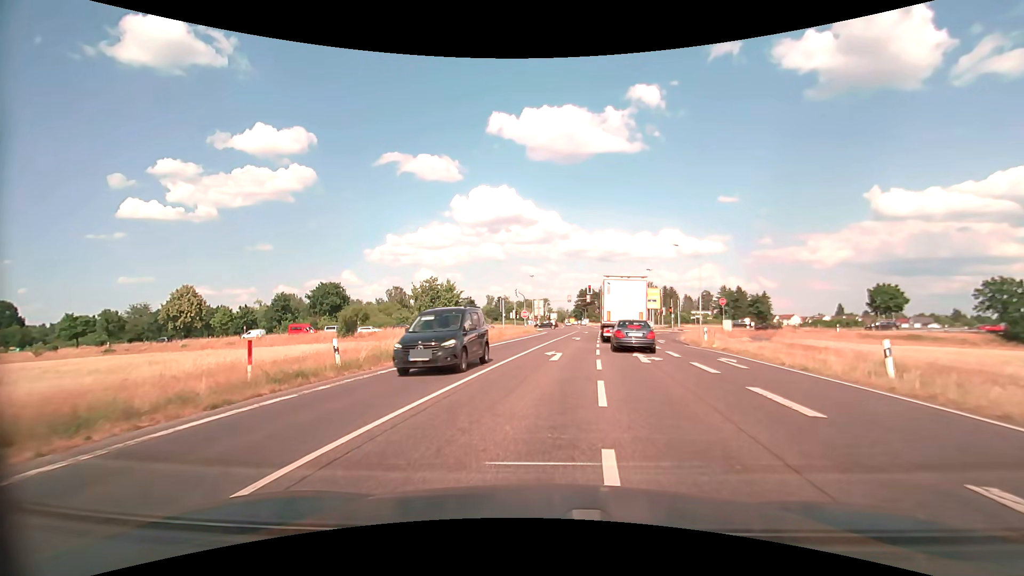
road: secondary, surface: asphalt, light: Day
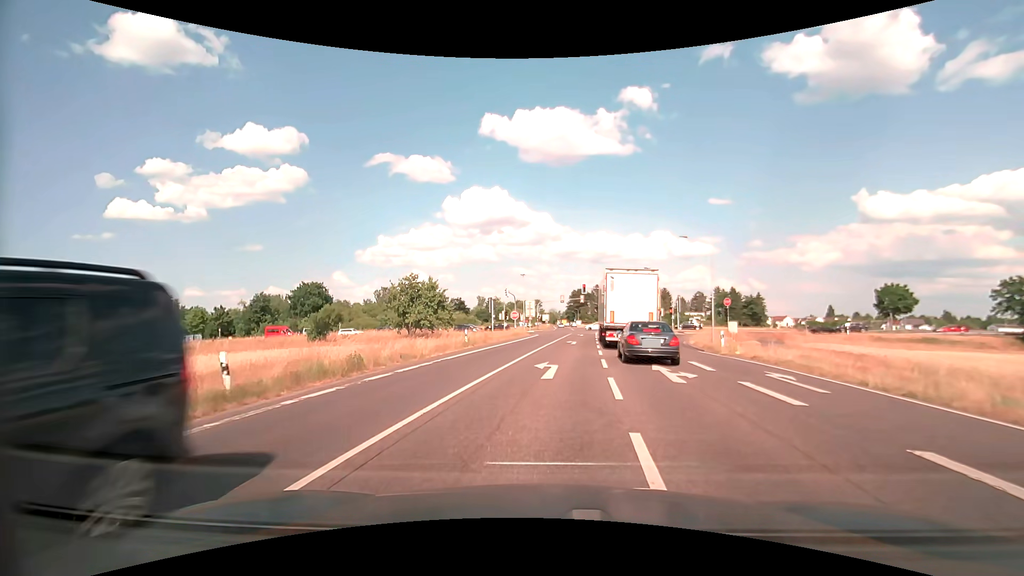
(0.0, +5.0) m; +1°
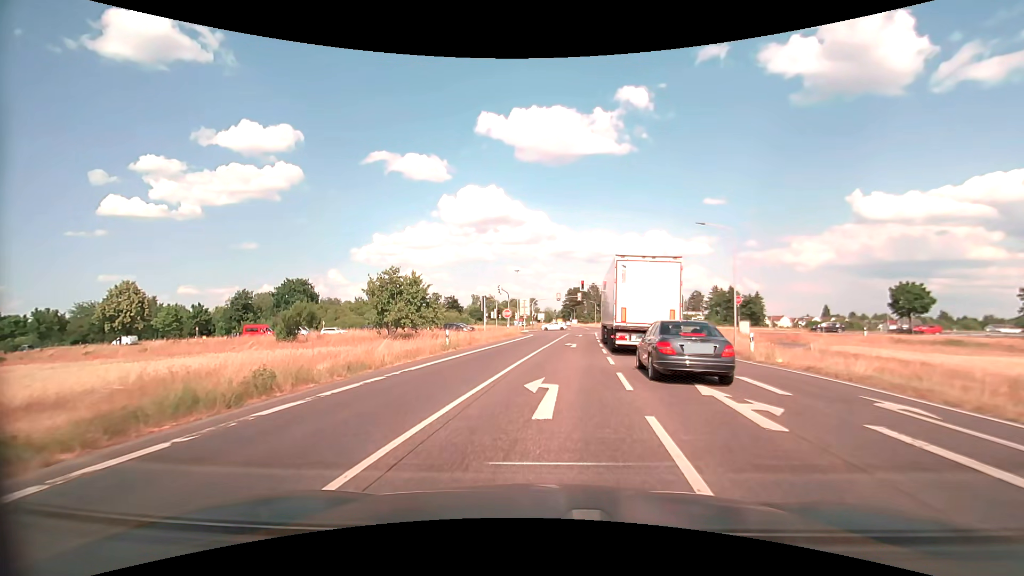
(0.0, +4.9) m; +1°
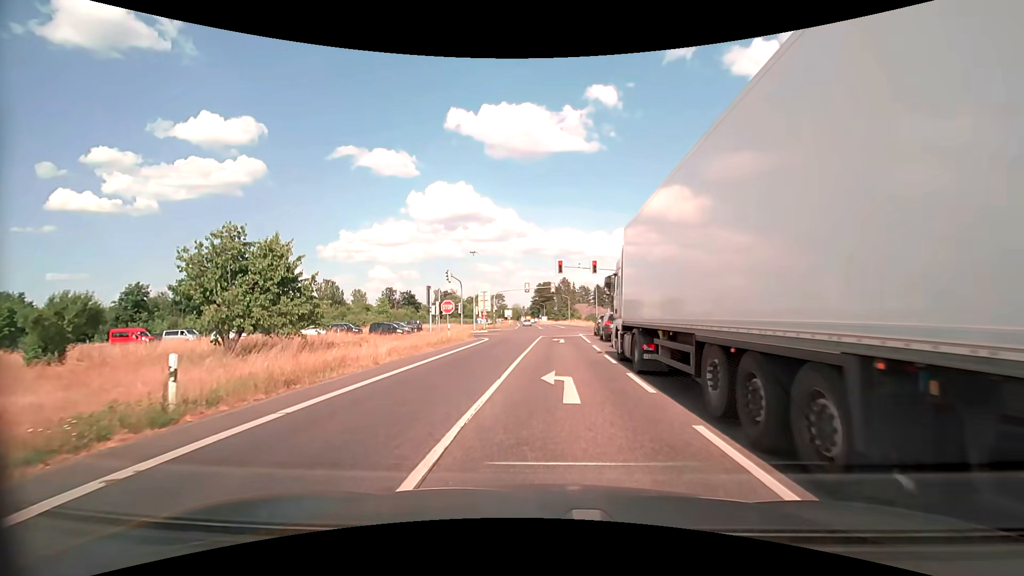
(+0.5, +18.8) m; +4°
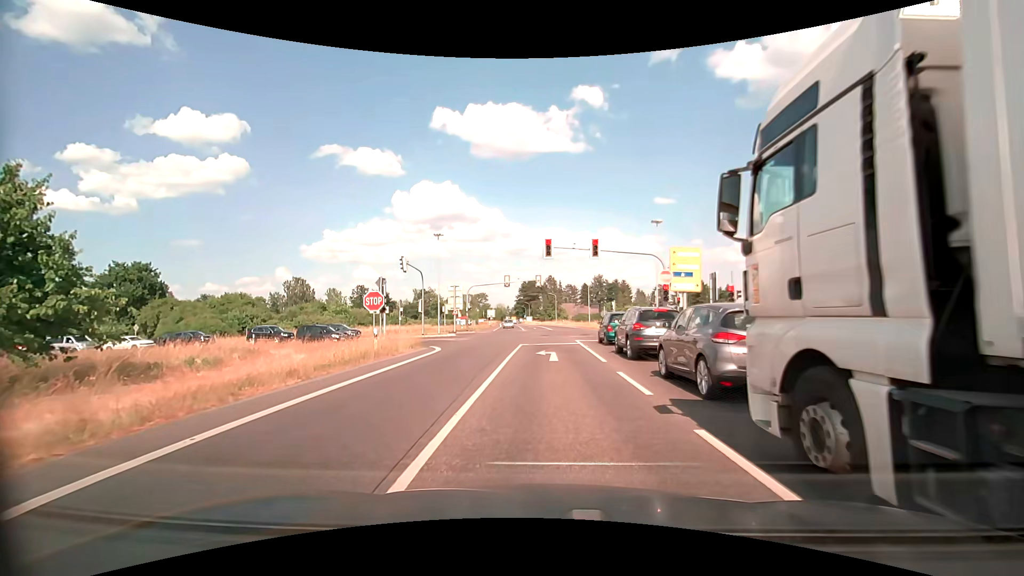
(+0.1, +12.4) m; +1°
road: secondary_link
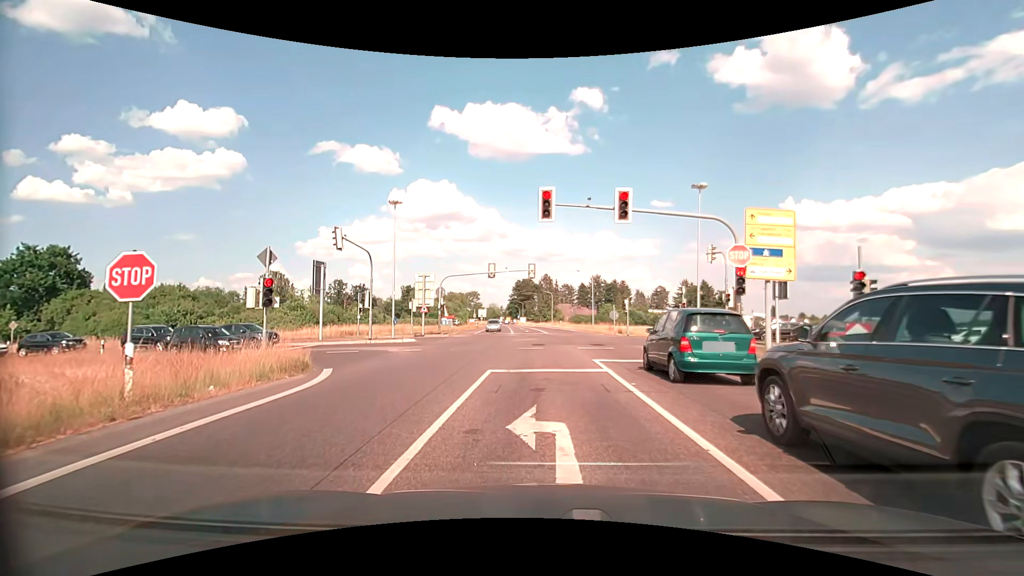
(+0.1, +12.8) m; 0°
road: secondary
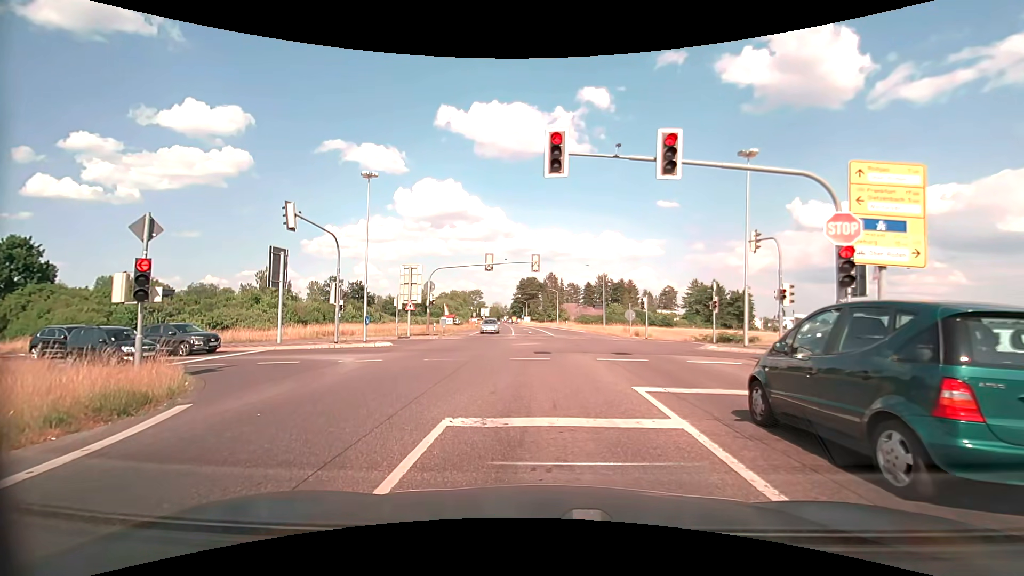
(+0.1, +6.3) m; -1°
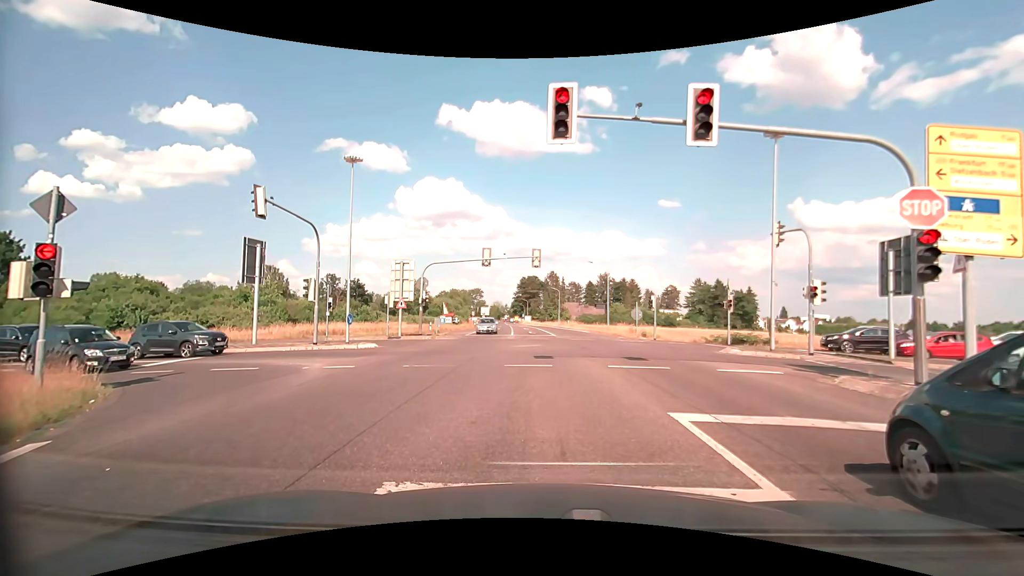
(+0.1, +2.6) m; +1°
(0, +10) (0, +20) (-4, +29) (-12, +34) (-22, +33) (-32, +33) (-42, +32) (-52, +32) (-62, +31) (-72, +31) m
